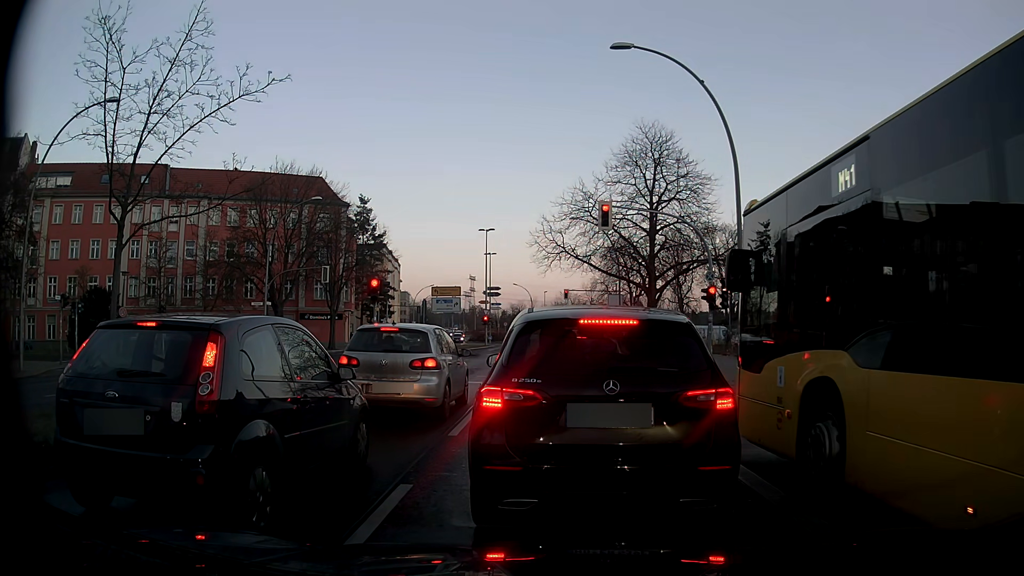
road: secondary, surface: asphalt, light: Day
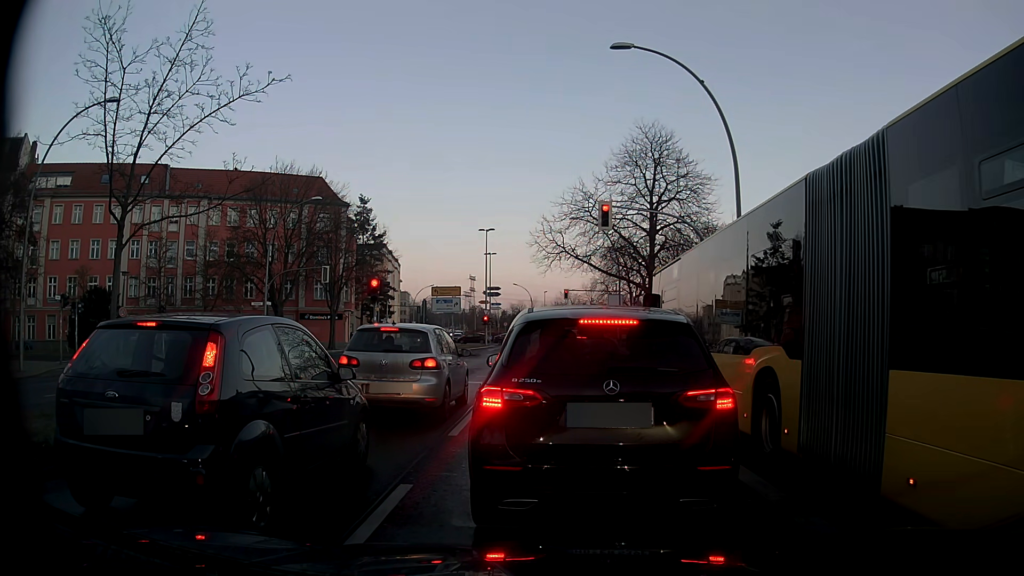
(0.0, 0.0) m; 0°
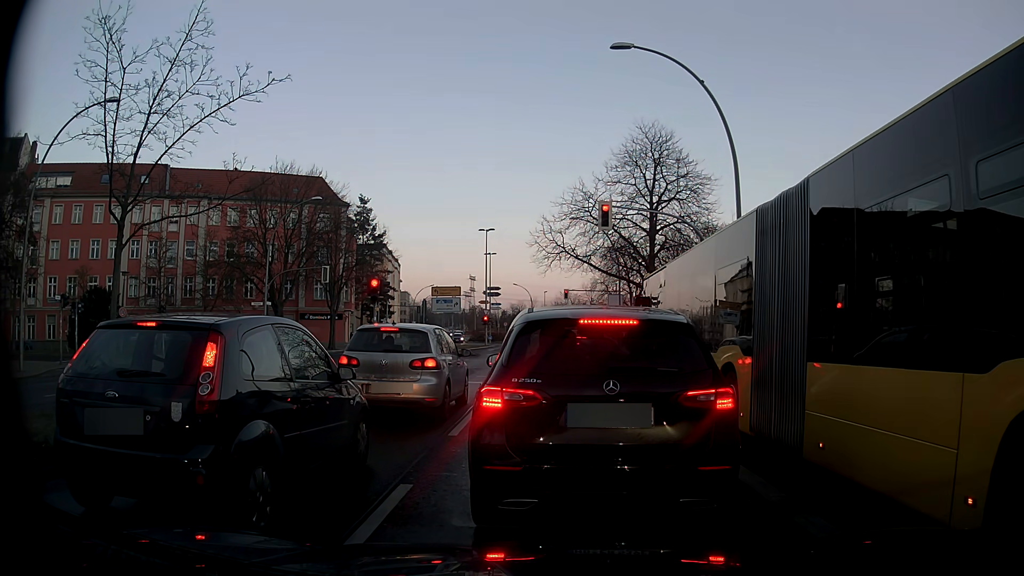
(0.0, 0.0) m; 0°
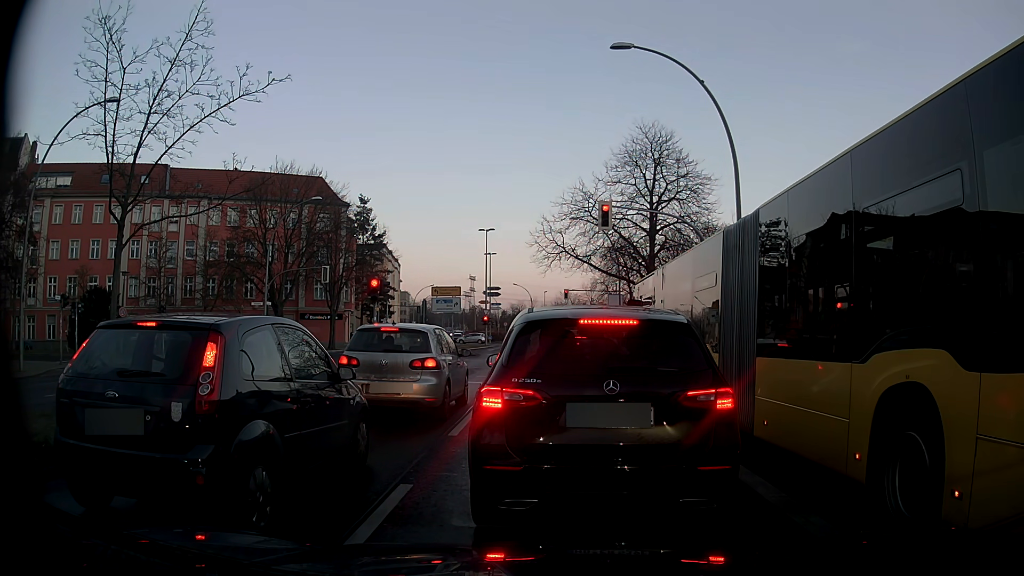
(0.0, 0.0) m; 0°
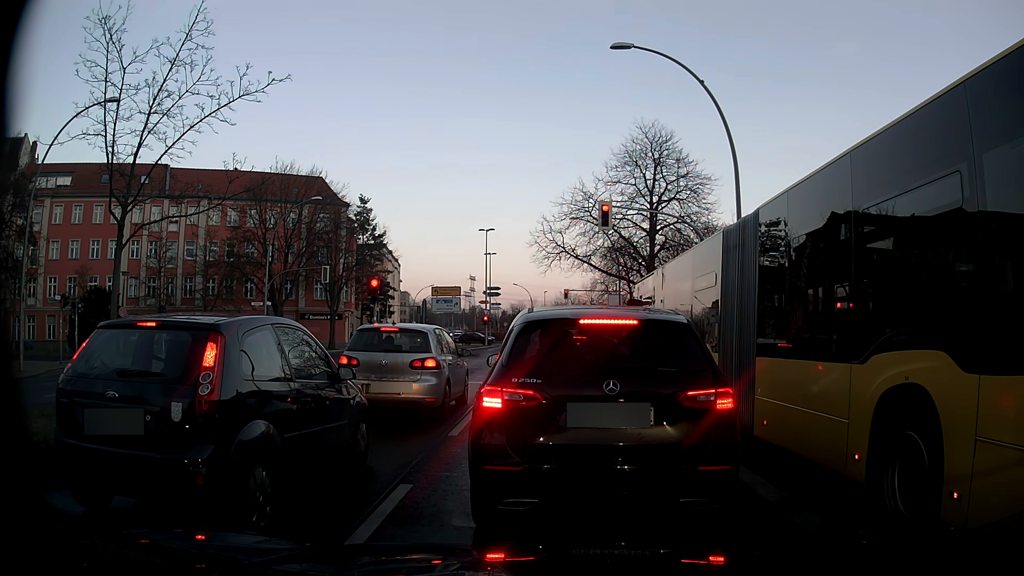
(0.0, 0.0) m; 0°
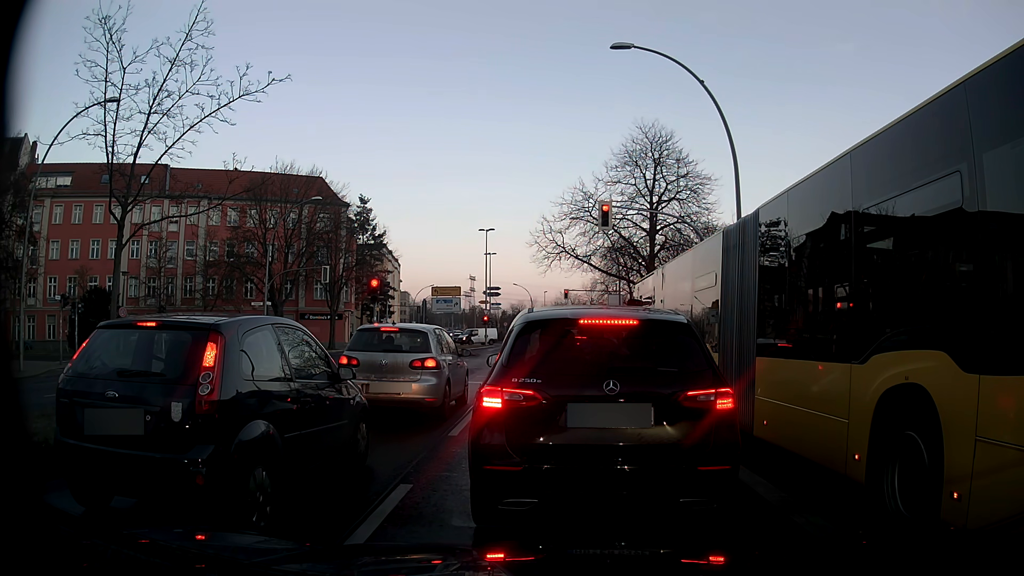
(0.0, 0.0) m; 0°
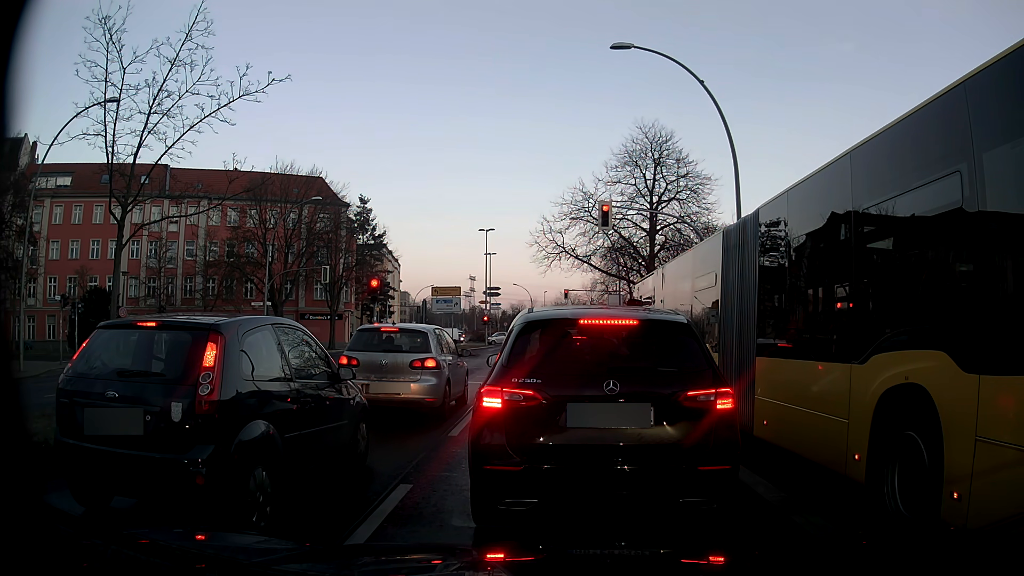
(0.0, 0.0) m; 0°
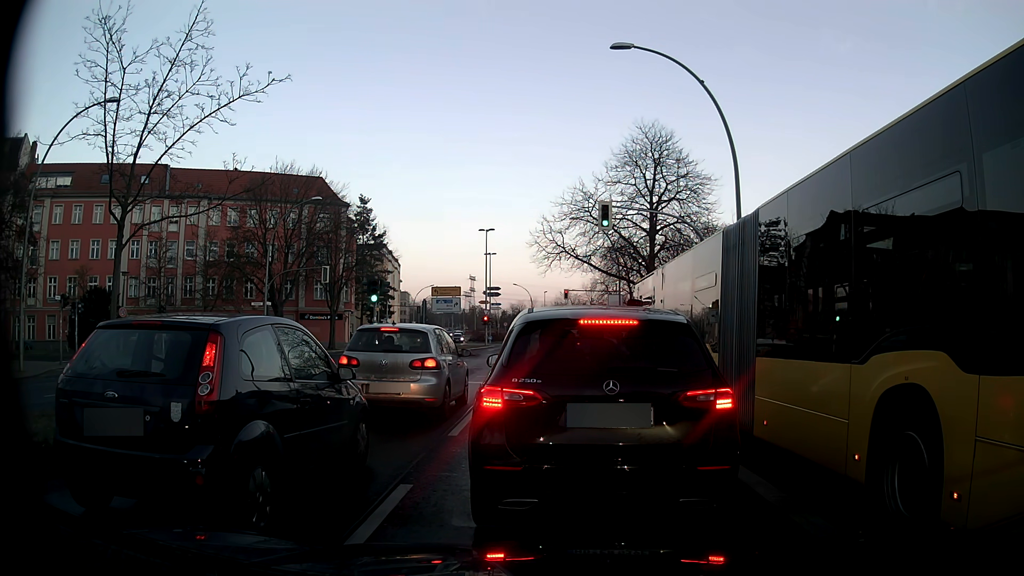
(0.0, 0.0) m; 0°
